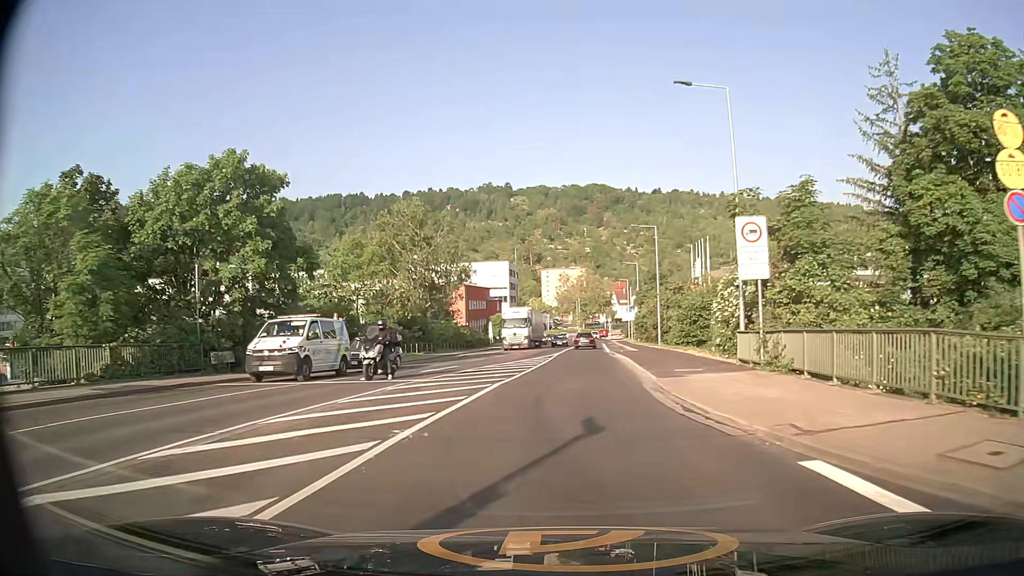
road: tertiary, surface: asphalt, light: Day
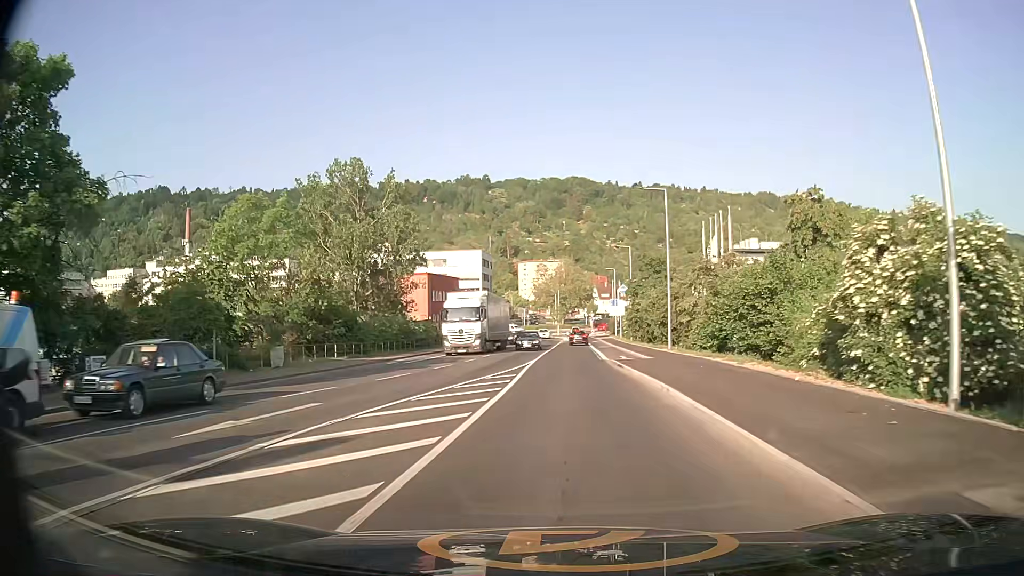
(+0.3, +14.9) m; +2°
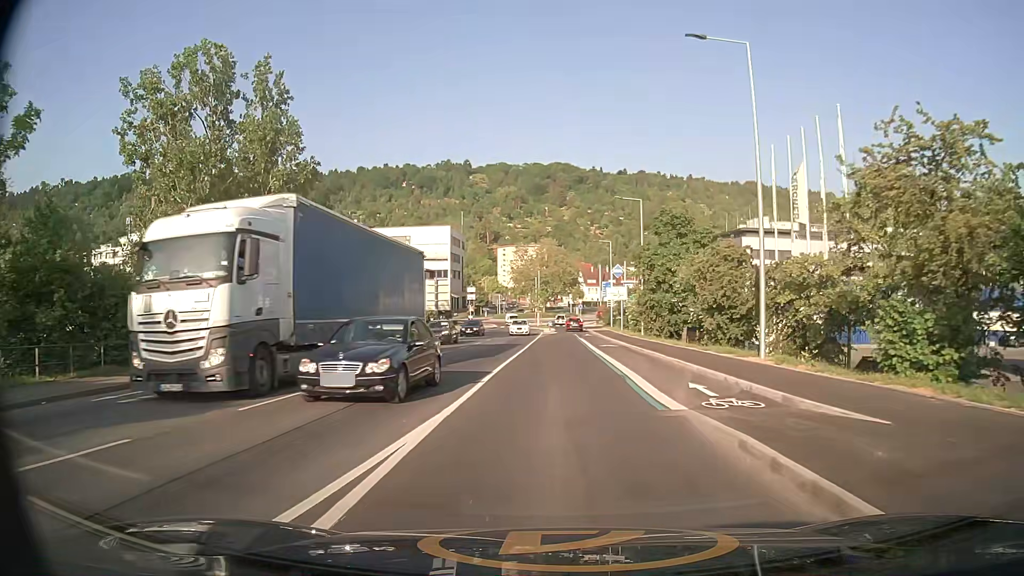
(+0.4, +22.5) m; +2°
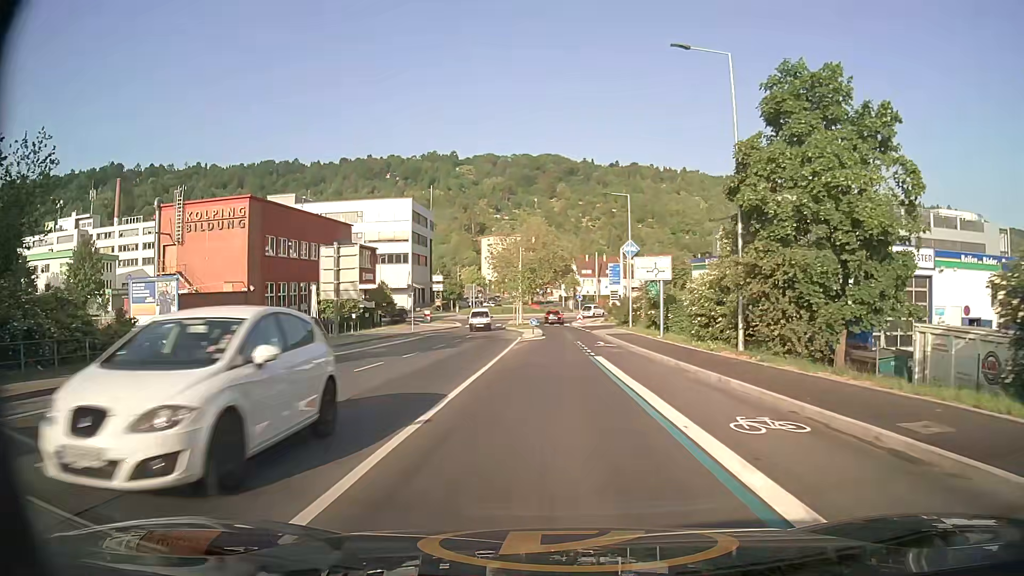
(+0.2, +28.7) m; +1°
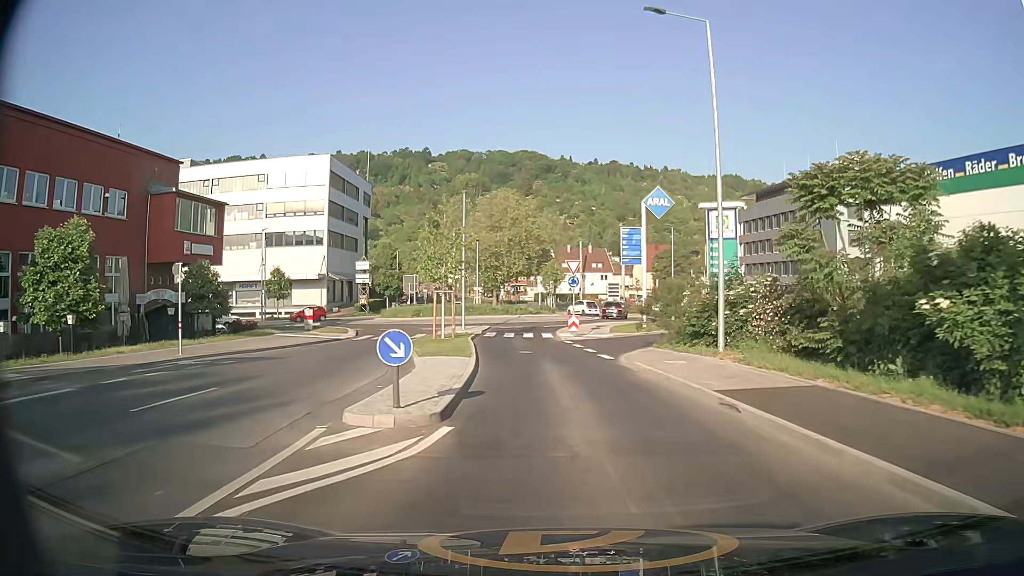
(+0.4, +32.4) m; +2°
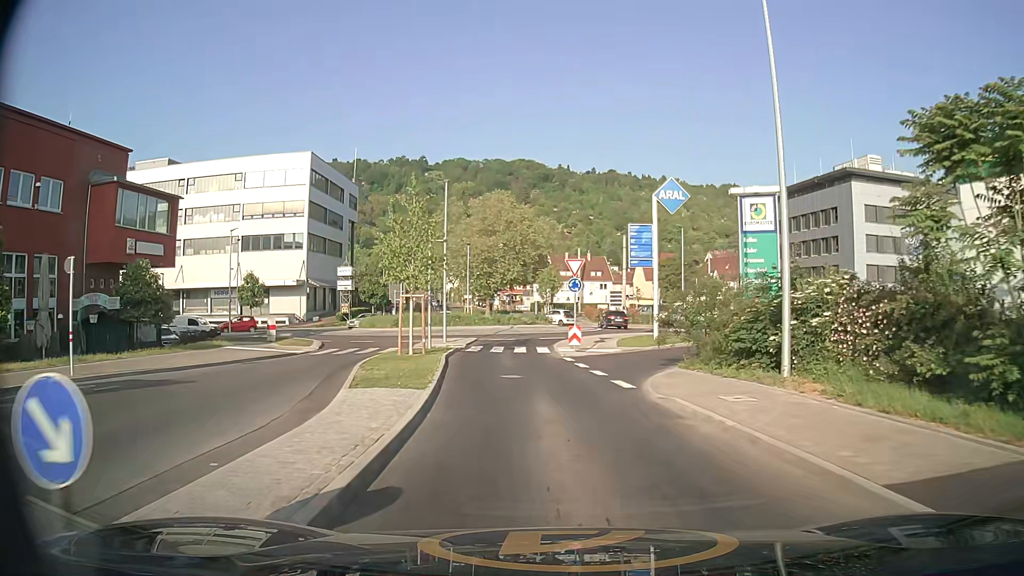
(0.0, +5.8) m; +1°
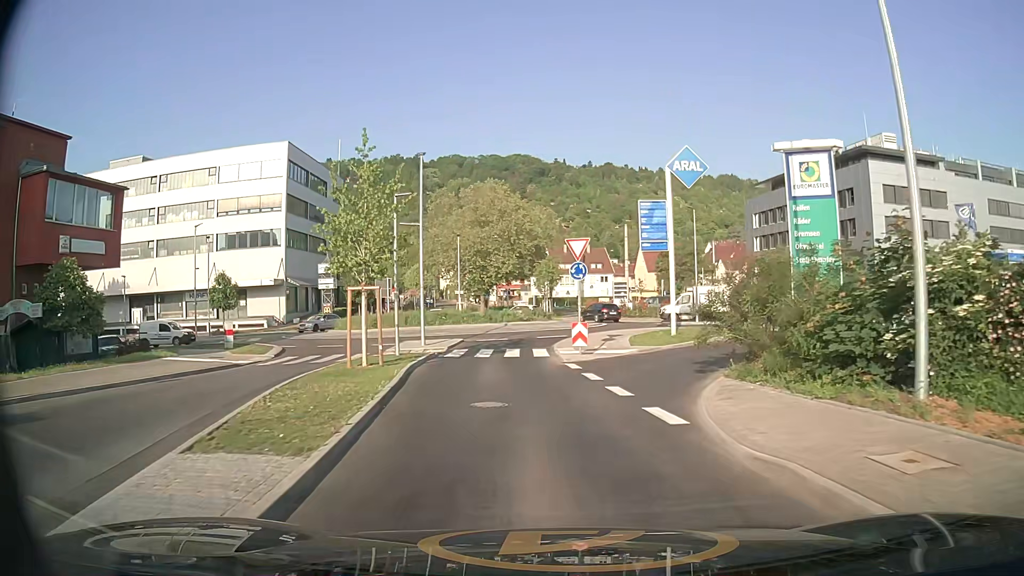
(0.0, +5.5) m; -1°
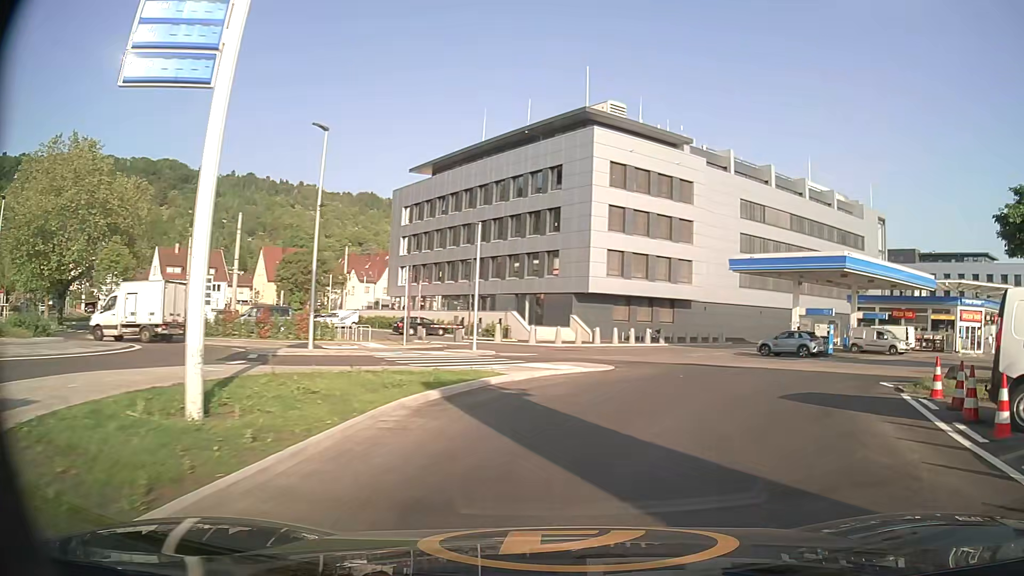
(+4.4, +23.0) m; +30°
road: service
